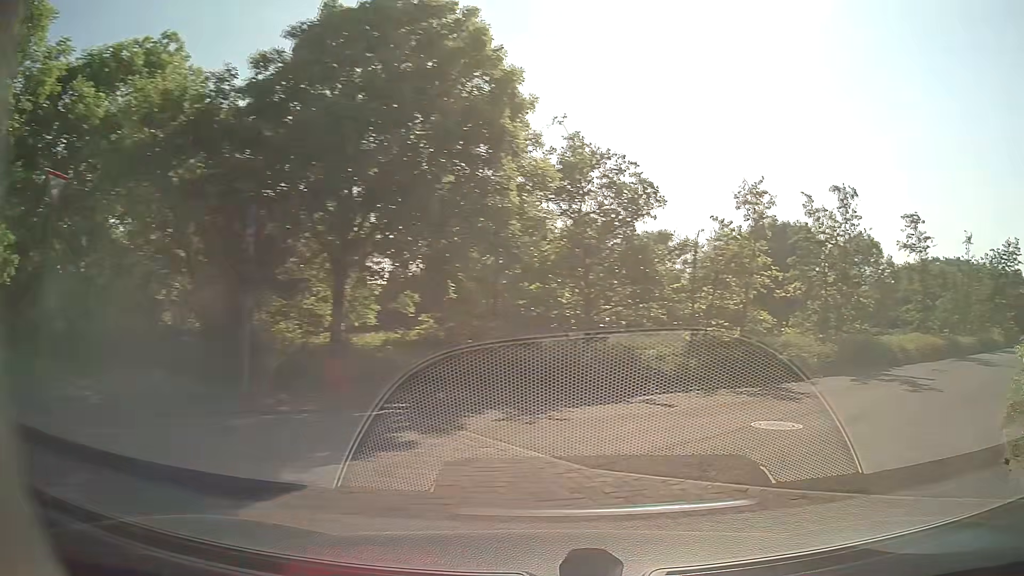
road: tertiary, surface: asphalt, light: Day
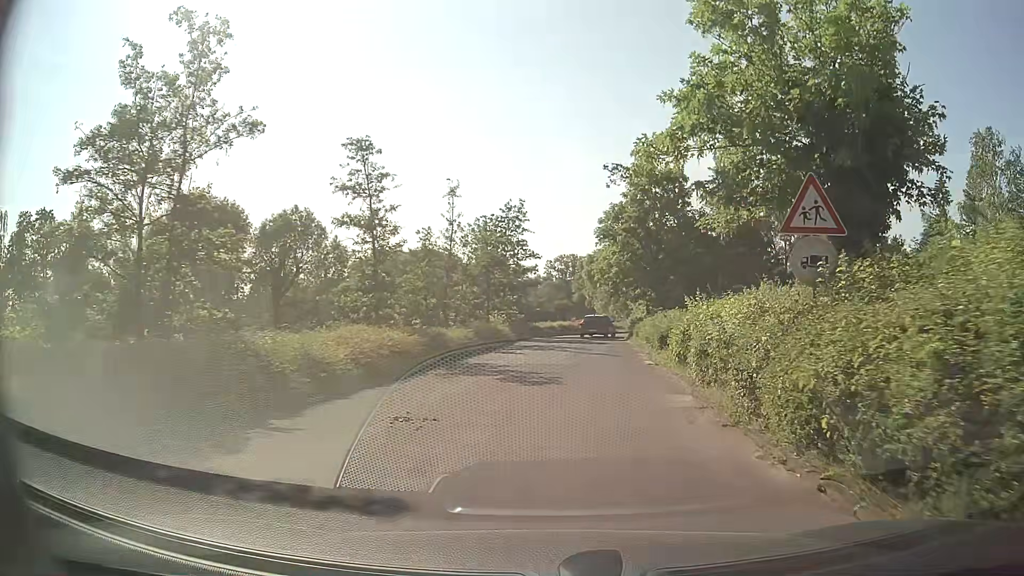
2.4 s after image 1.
(+8.4, +14.7) m; +47°
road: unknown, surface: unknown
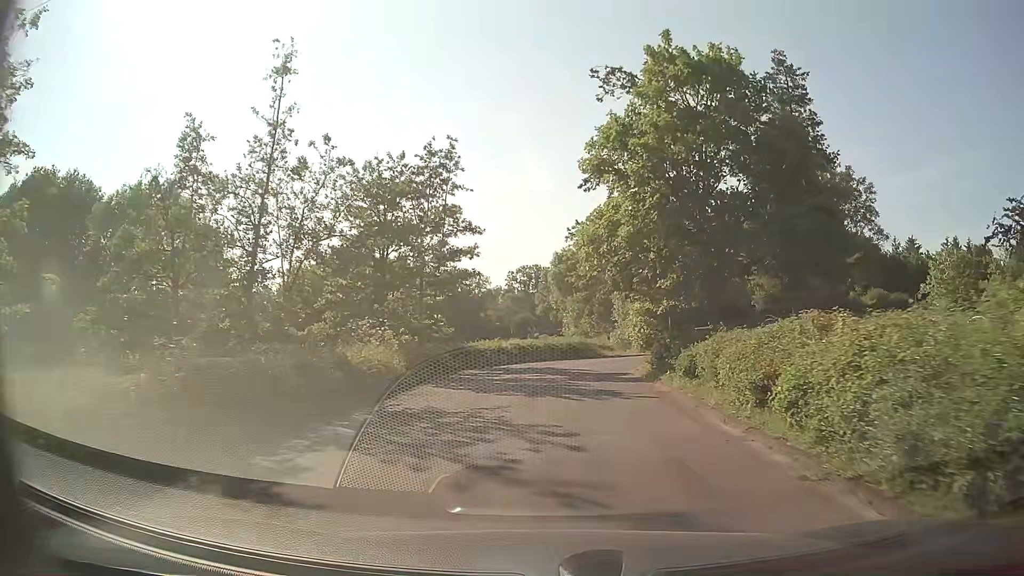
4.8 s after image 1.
(+0.4, +20.2) m; +2°
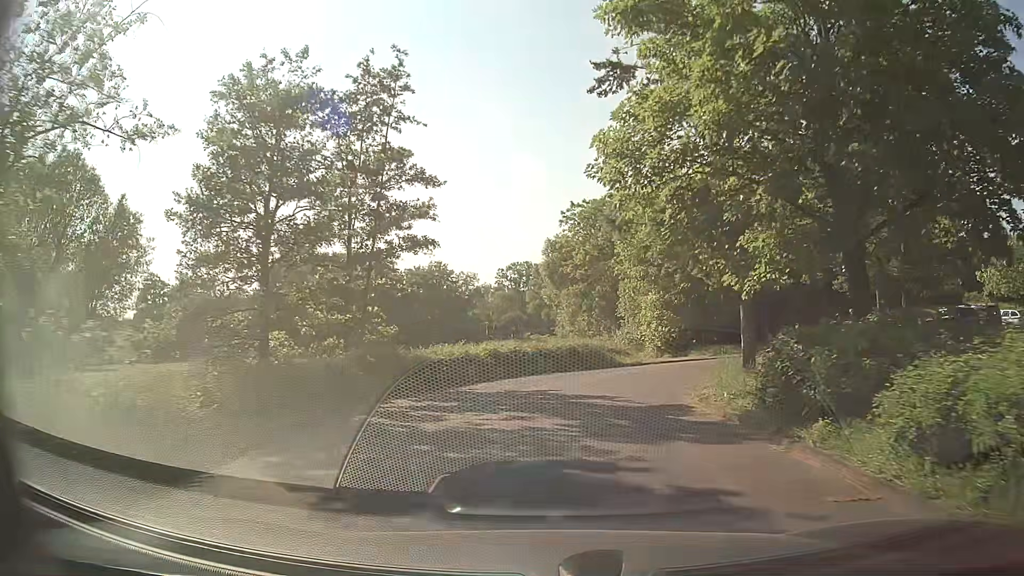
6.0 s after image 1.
(0.0, +10.1) m; 0°
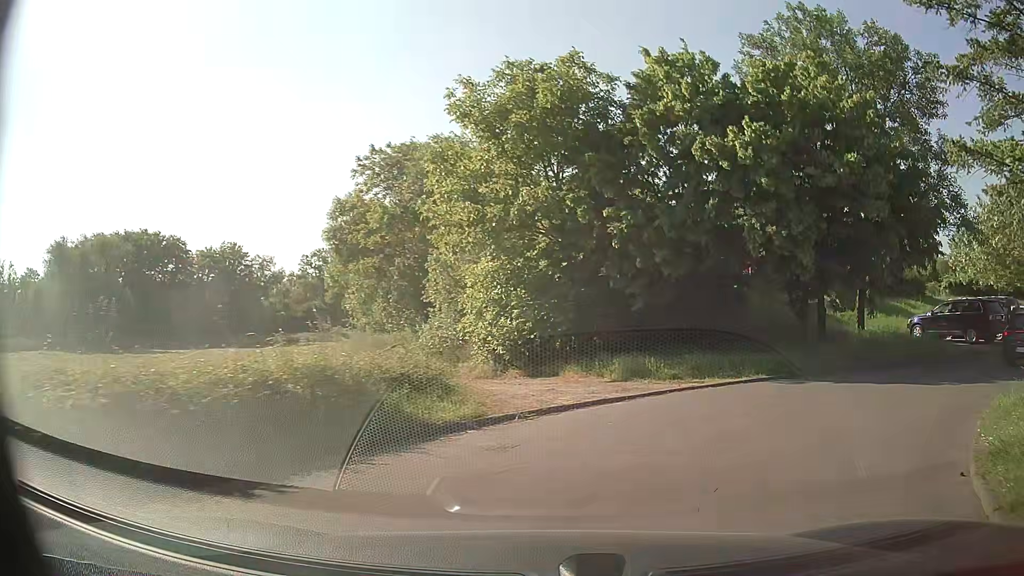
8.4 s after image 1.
(+1.5, +16.7) m; +16°
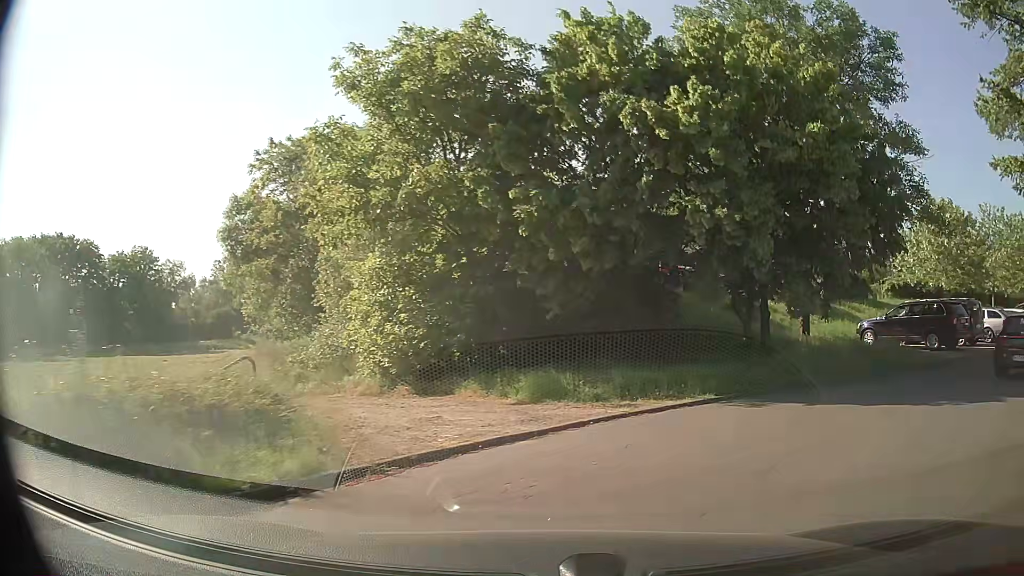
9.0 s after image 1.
(+0.2, +3.1) m; +8°
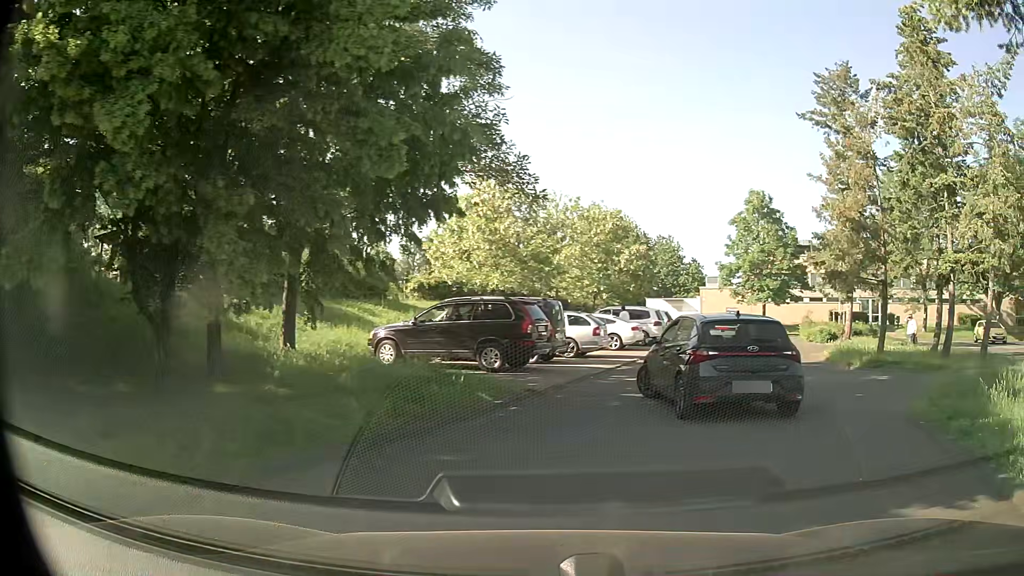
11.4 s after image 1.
(+2.6, +7.6) m; +43°
